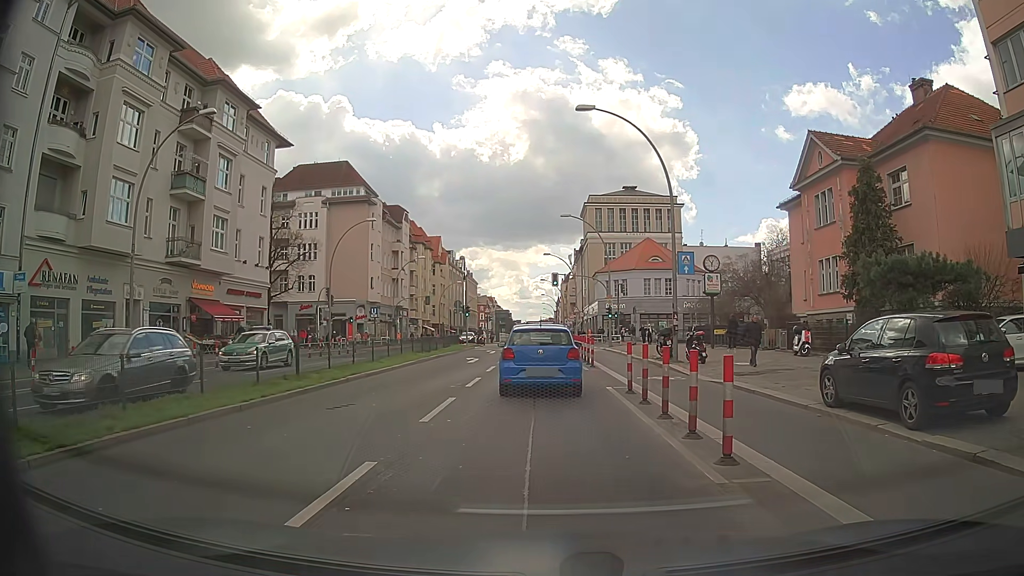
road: primary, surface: asphalt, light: Day
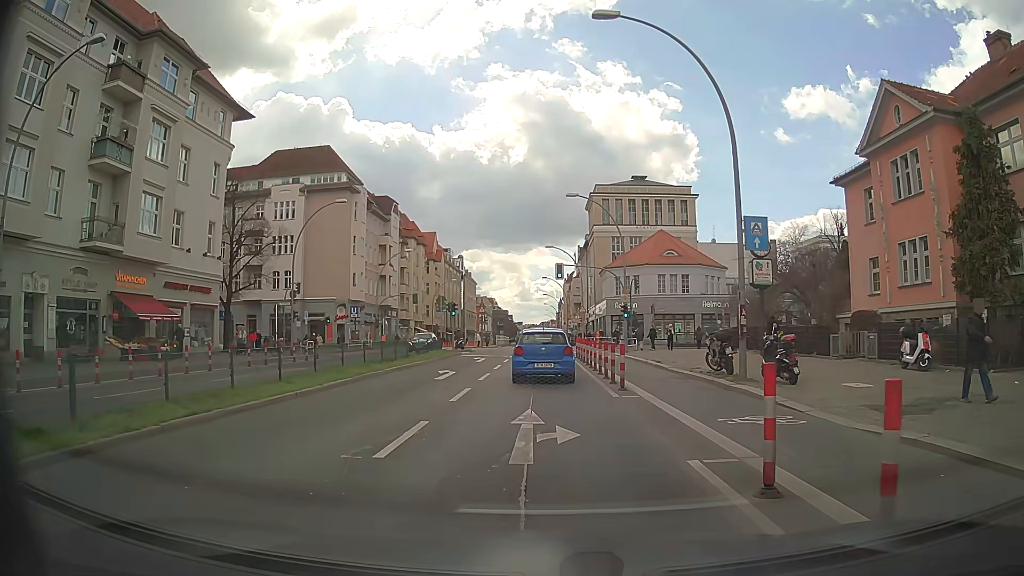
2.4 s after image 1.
(0.0, +9.1) m; 0°
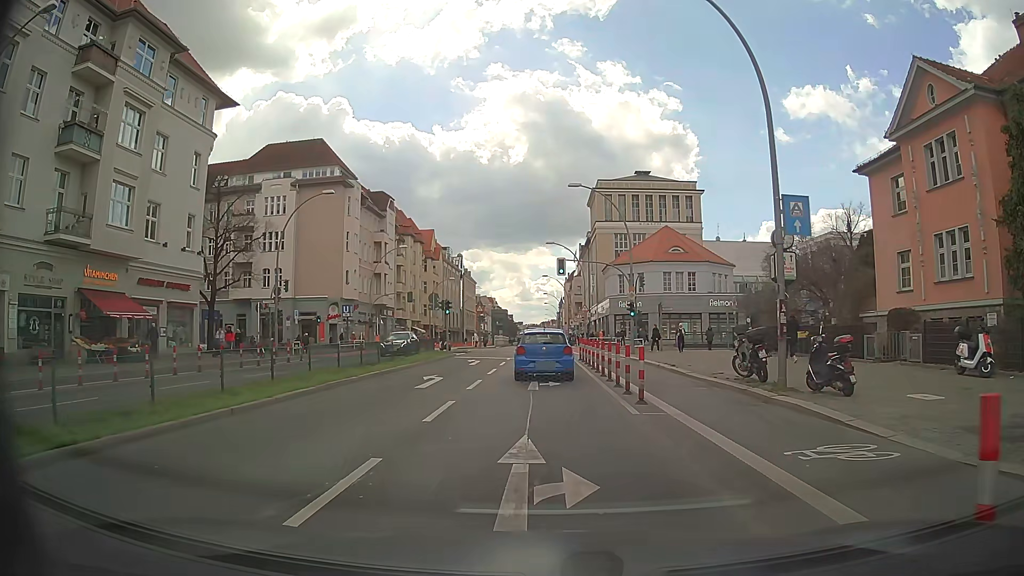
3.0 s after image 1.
(0.0, +3.0) m; 0°
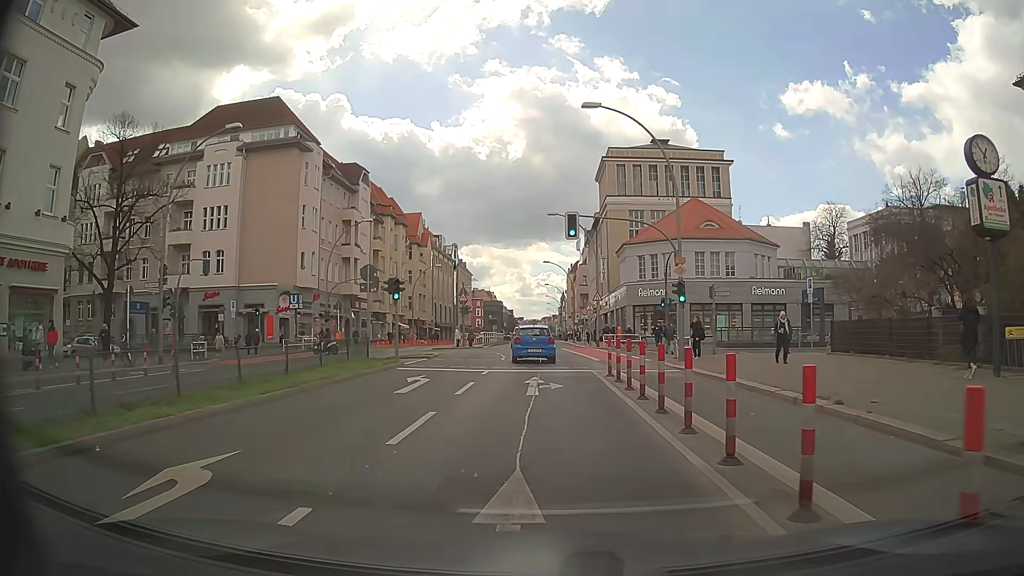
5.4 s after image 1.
(-0.1, +14.4) m; -1°
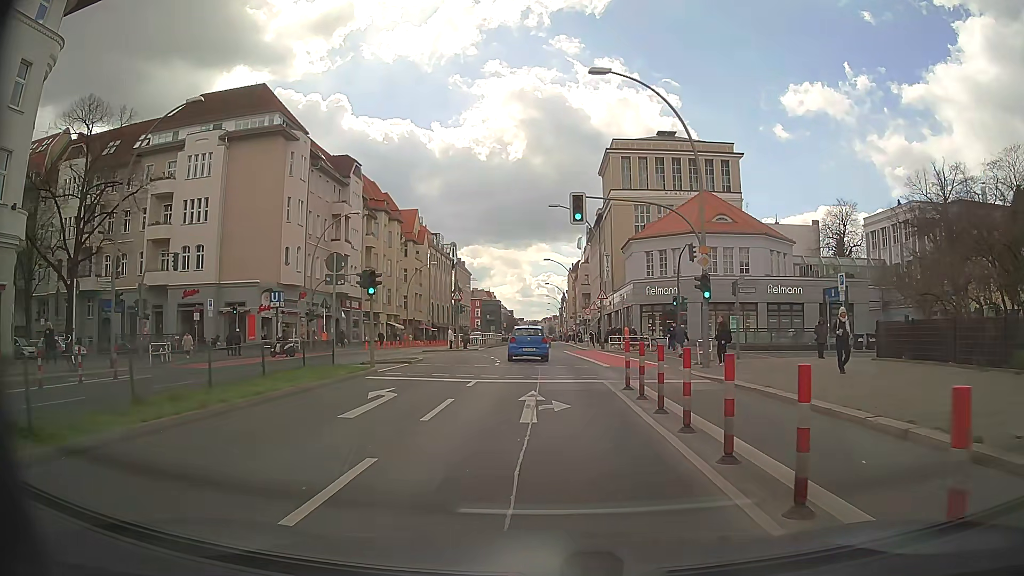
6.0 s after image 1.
(0.0, +4.0) m; 0°
